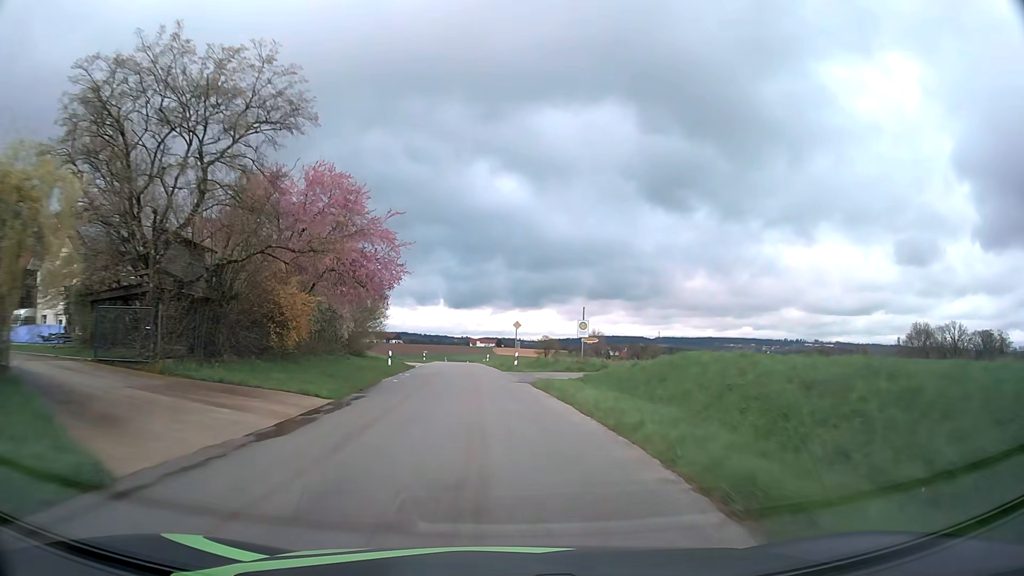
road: tertiary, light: Day
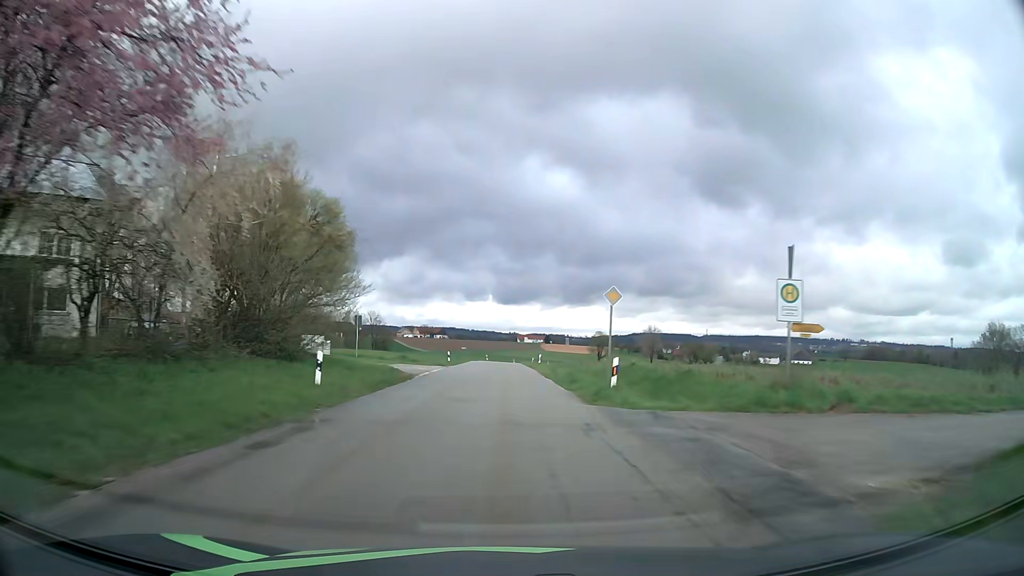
(-0.9, +22.2) m; -4°
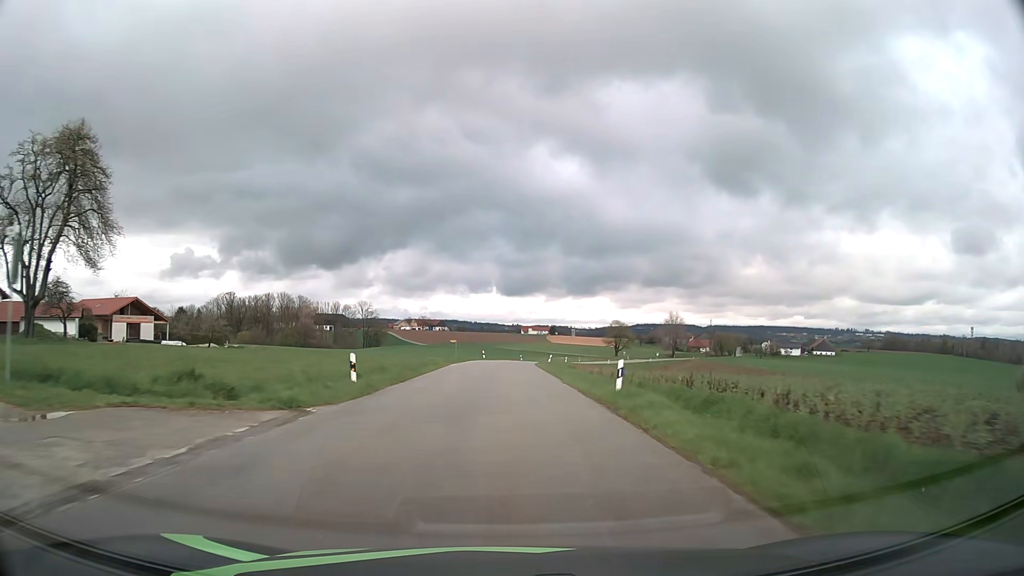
(-0.3, +33.7) m; 0°
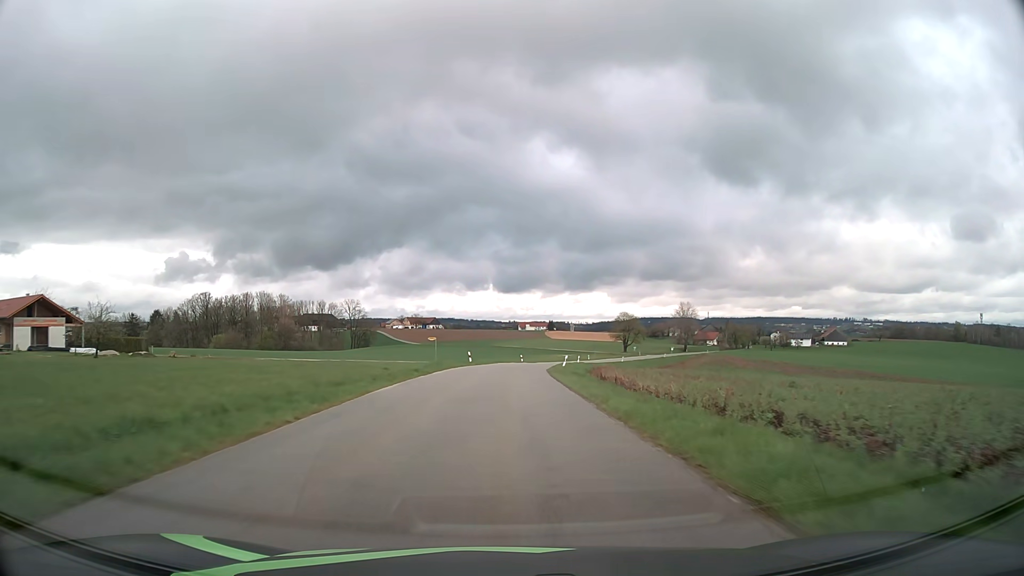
(+0.1, +22.3) m; 0°
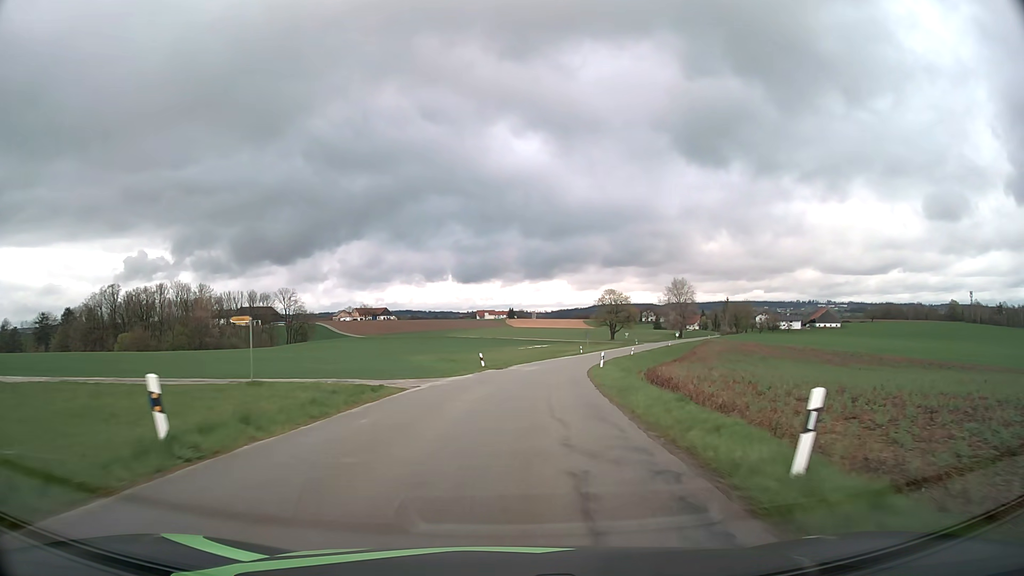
(+0.7, +44.3) m; +3°
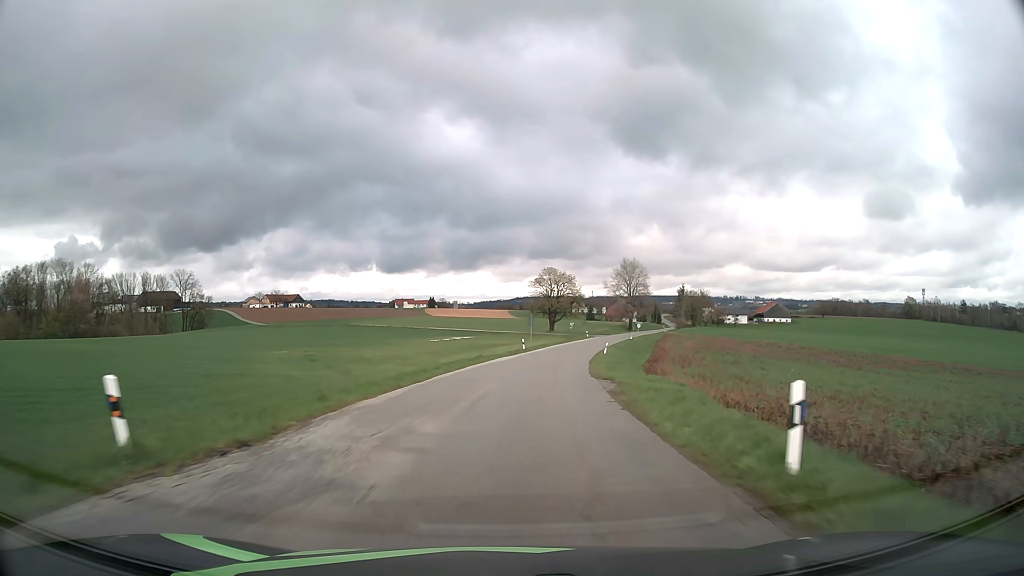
(+1.9, +33.5) m; +7°
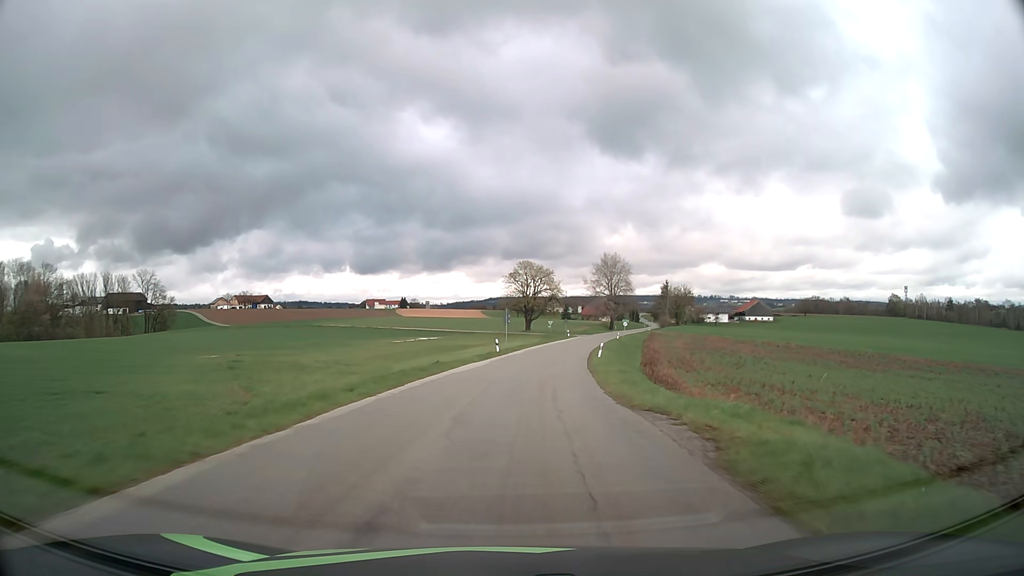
(+0.2, +11.3) m; +2°
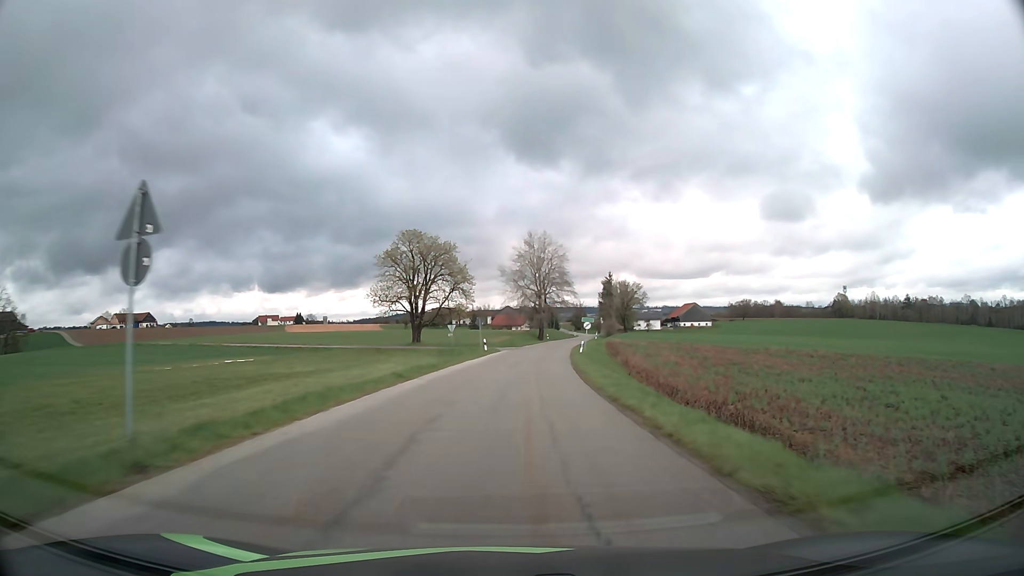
(+3.4, +45.5) m; +8°
(0, +10) (+1, +20) (+1, +30) (+2, +40) (+3, +50) (+4, +60) (+5, +70) (+7, +80) (+8, +90) (+10, +99) m
